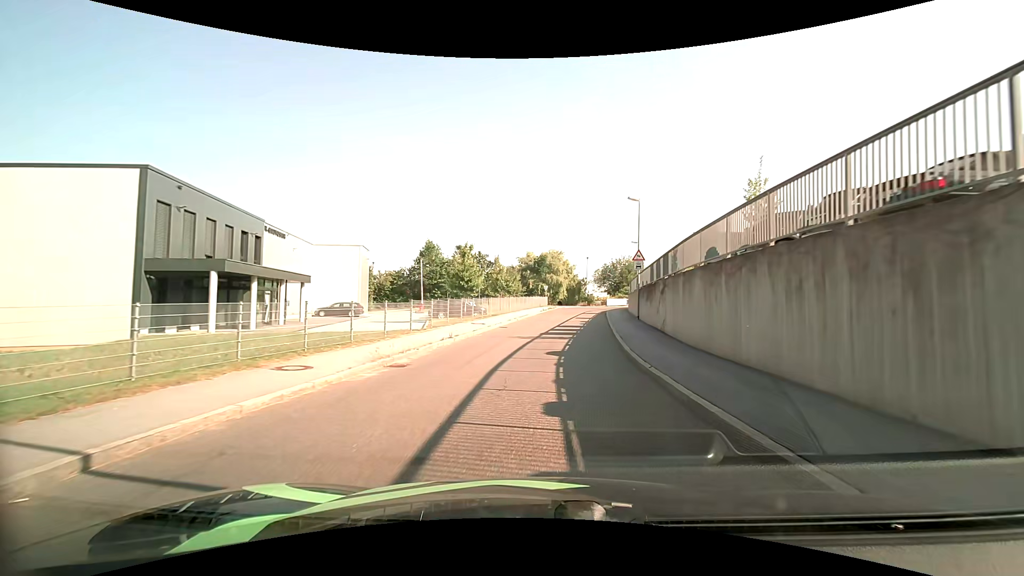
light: Day
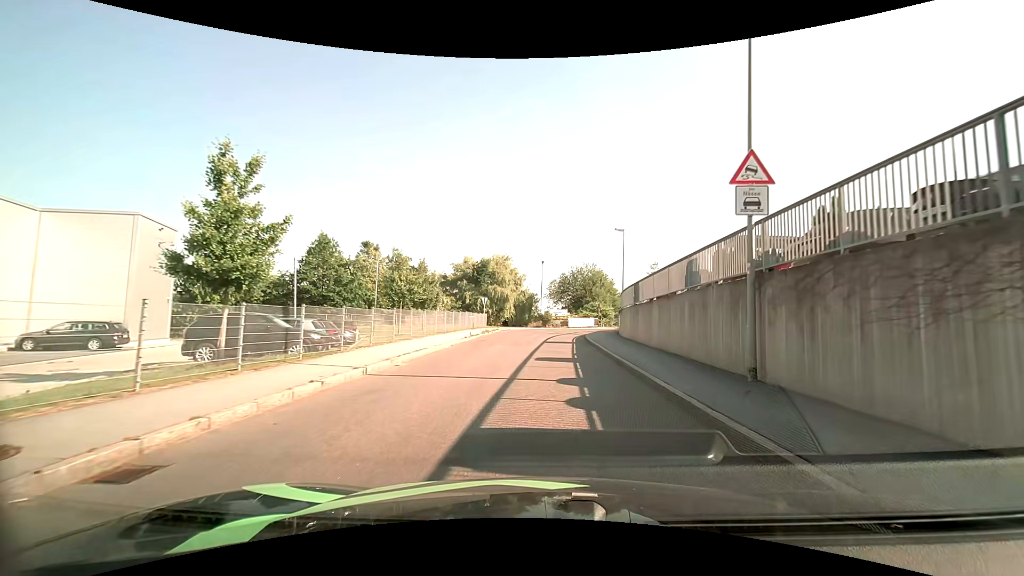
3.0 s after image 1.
(+1.3, +22.8) m; +7°
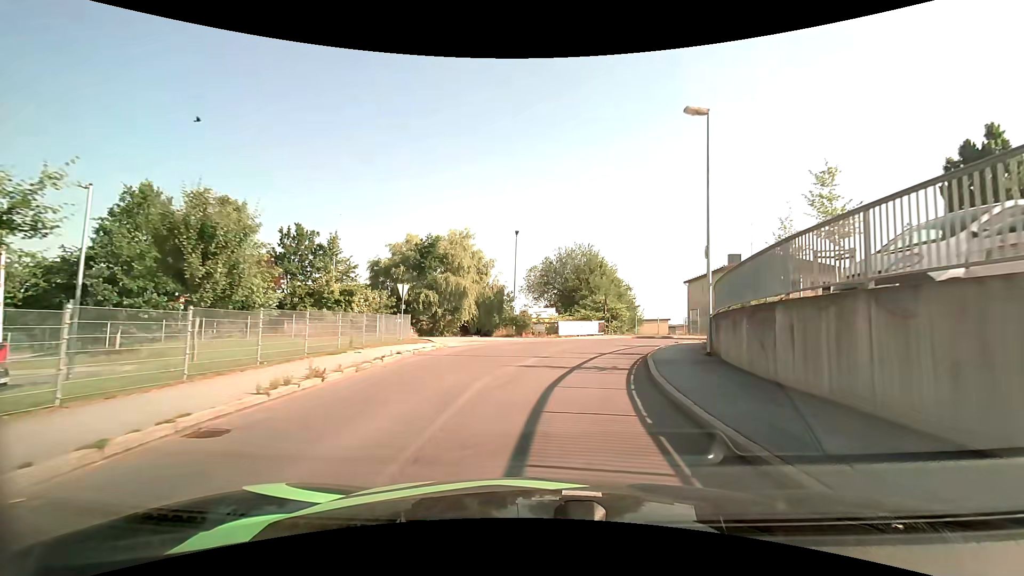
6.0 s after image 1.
(+0.5, +23.6) m; +2°
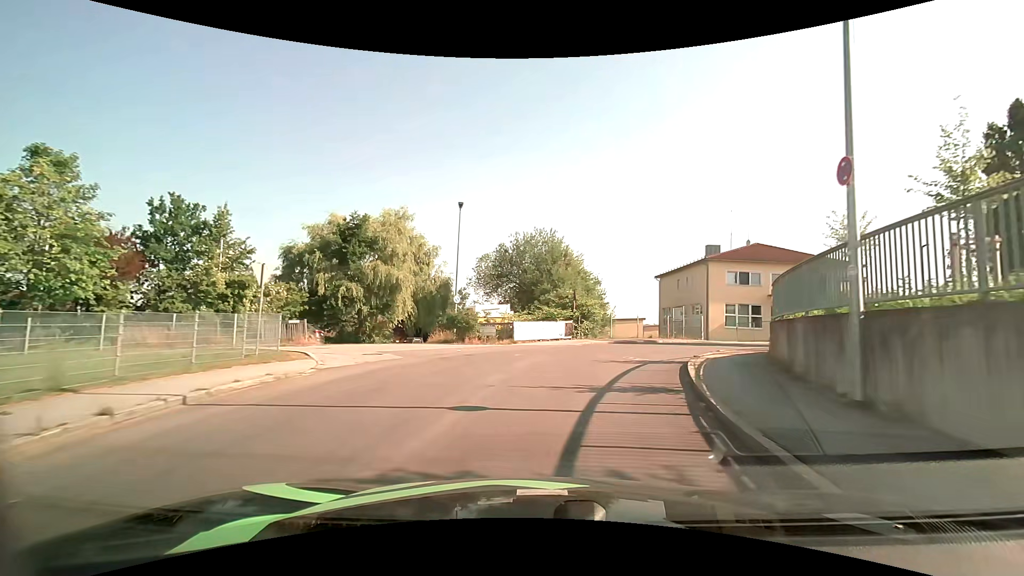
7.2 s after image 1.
(+0.4, +9.3) m; +5°
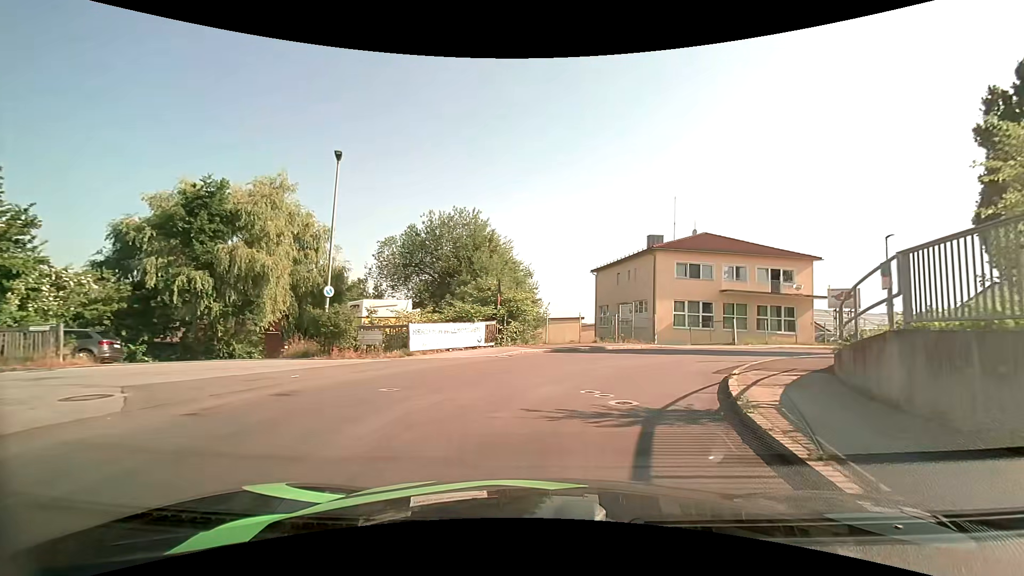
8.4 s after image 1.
(+0.6, +8.3) m; +8°
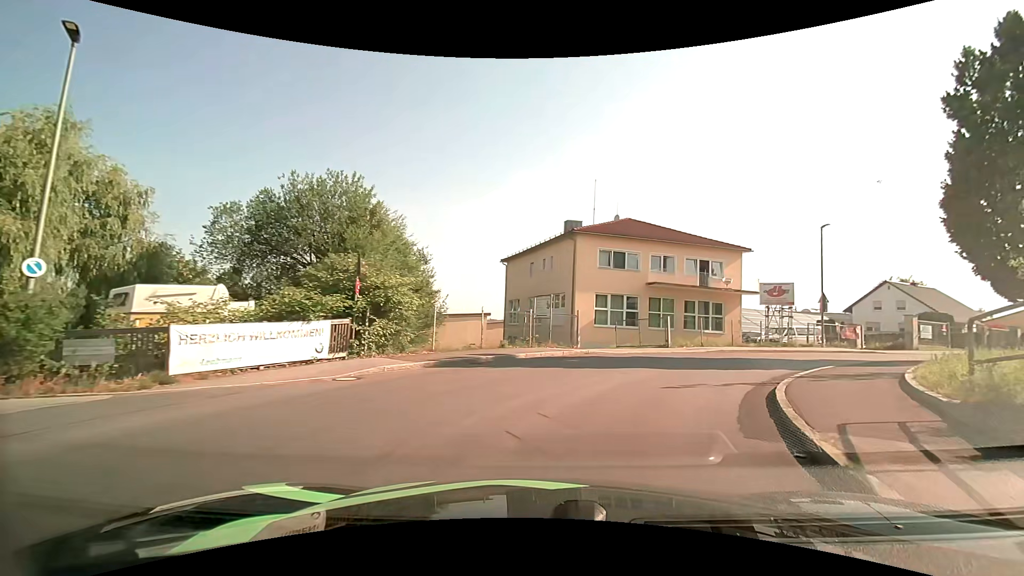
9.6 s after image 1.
(+0.6, +7.4) m; +10°
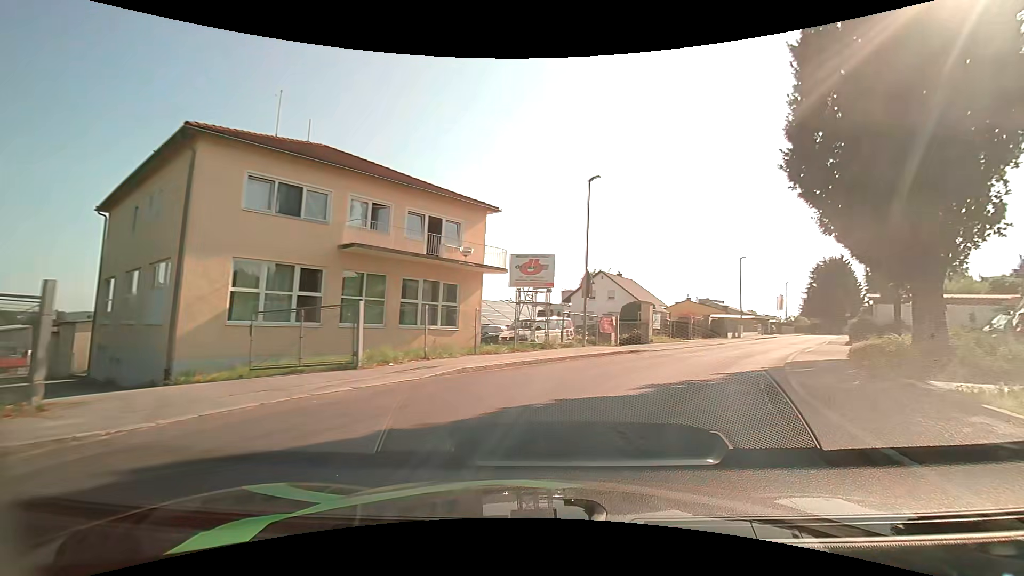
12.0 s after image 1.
(+3.7, +14.7) m; +31°
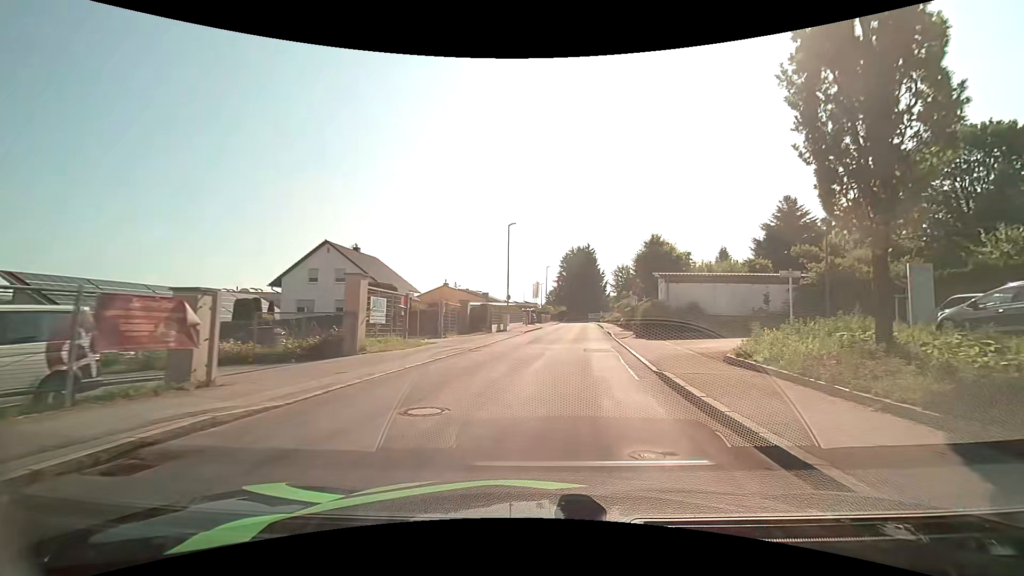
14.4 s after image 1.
(+4.7, +17.4) m; +26°
(0, +10) (+2, +20) (+3, +30) (+4, +40) (+5, +50) (+6, +60) (+7, +70) (+7, +80) (+8, +90) (+8, +100) m
